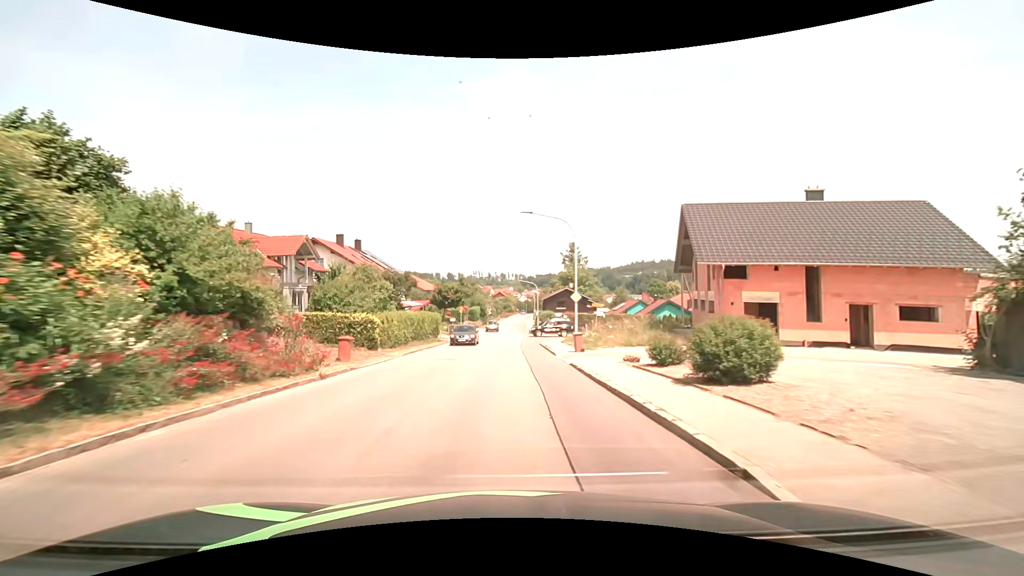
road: tertiary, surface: asphalt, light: Day
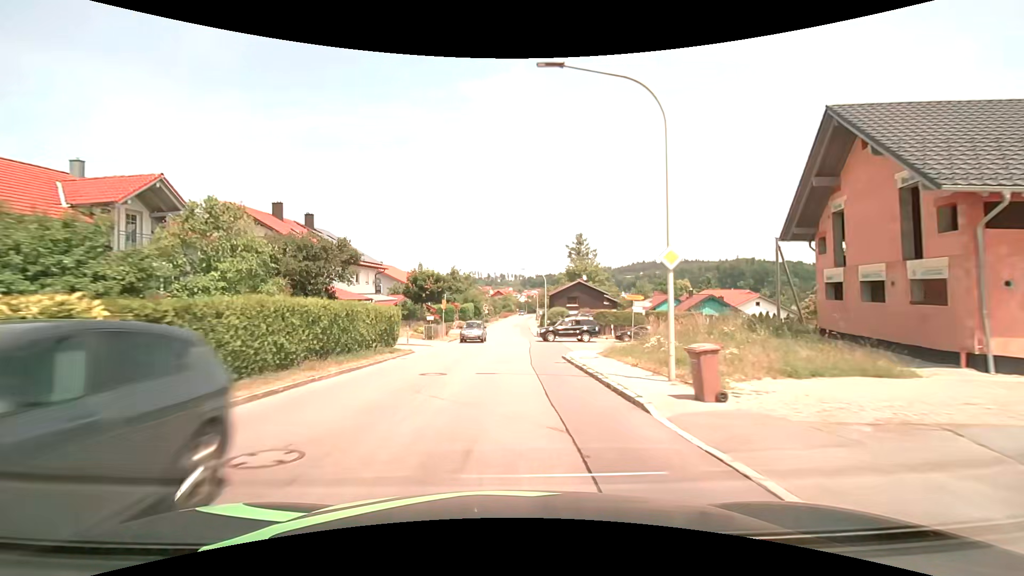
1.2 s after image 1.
(-0.1, +15.3) m; 0°
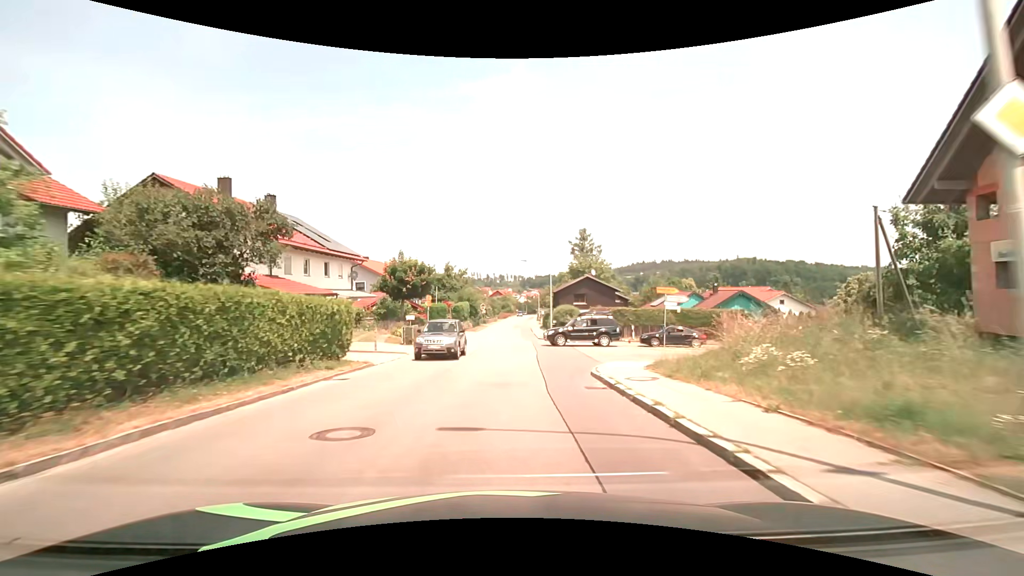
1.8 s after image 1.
(0.0, +7.6) m; +1°
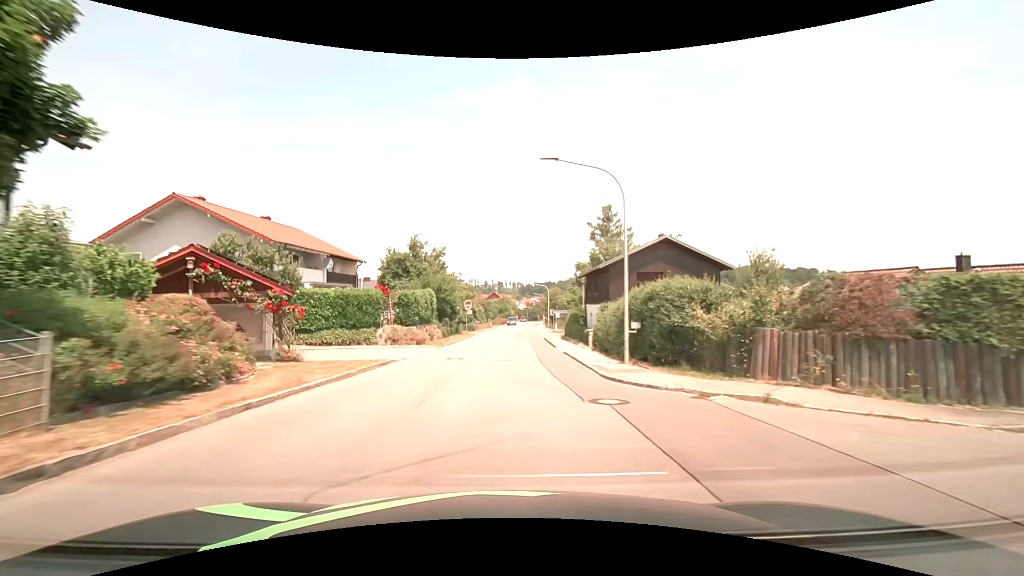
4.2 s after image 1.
(-0.1, +30.4) m; 0°
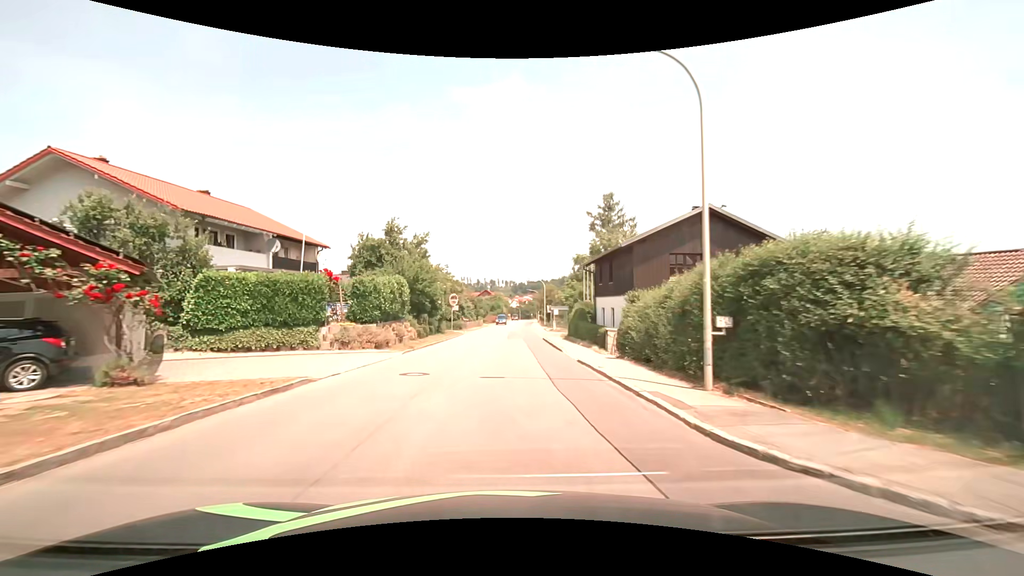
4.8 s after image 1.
(+0.1, +7.6) m; +2°
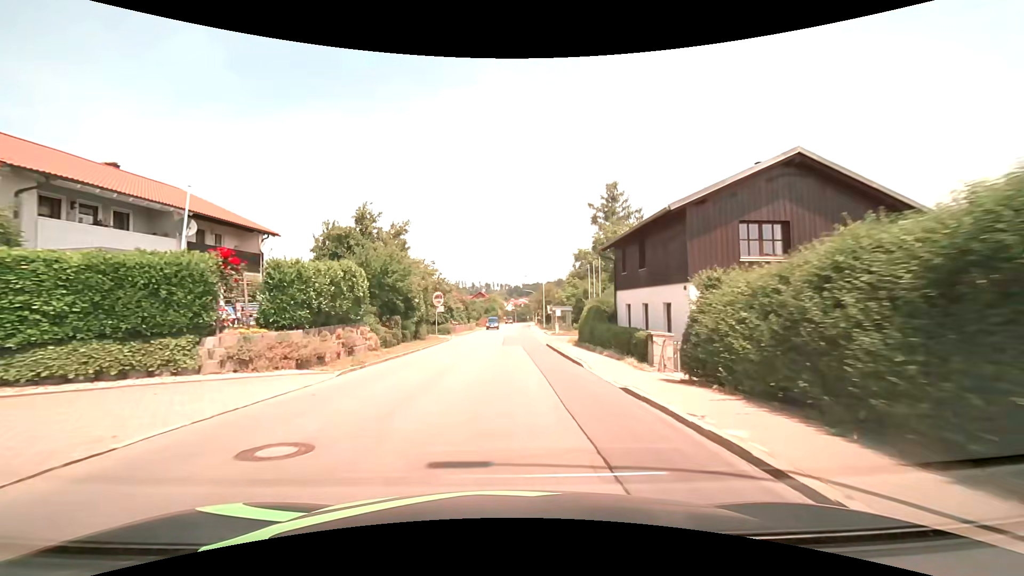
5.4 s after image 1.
(0.0, +7.6) m; 0°
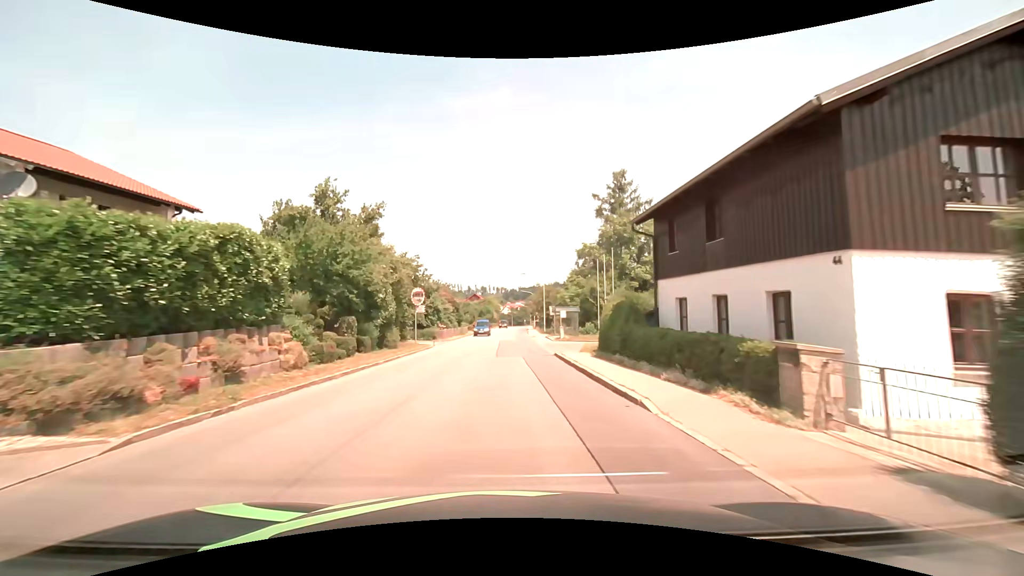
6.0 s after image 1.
(0.0, +7.6) m; 0°
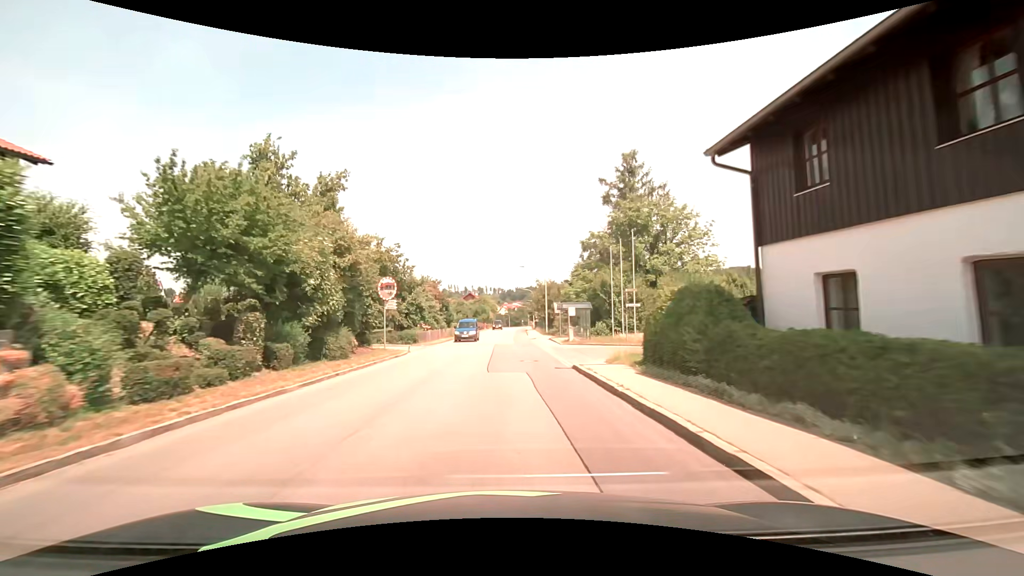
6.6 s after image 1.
(+0.1, +7.6) m; +1°
(0, +10) (0, +20) (0, +30) (0, +40) (0, +50) (0, +60) (0, +70) (+1, +80) (+1, +90) (+1, +100) m
